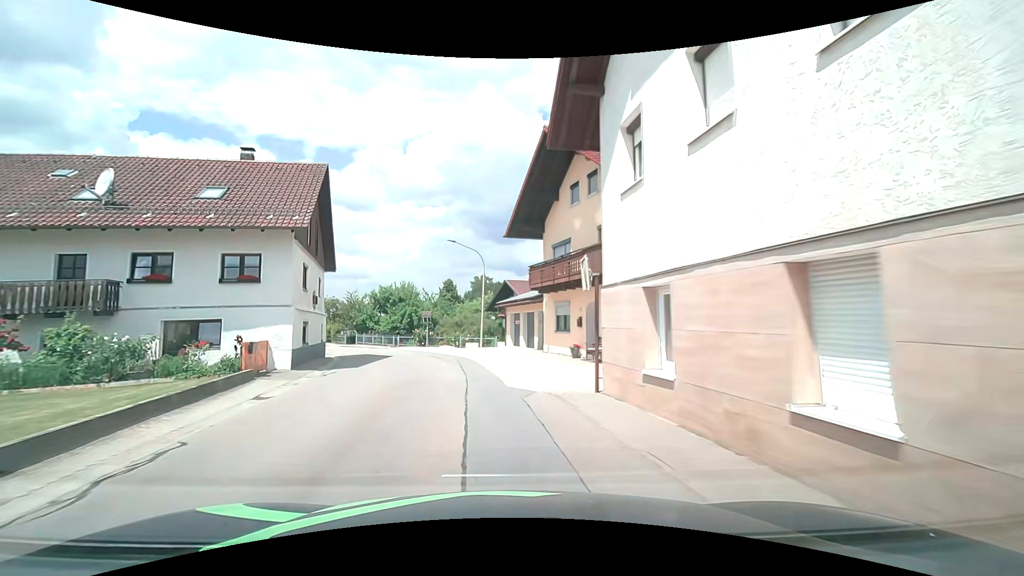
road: tertiary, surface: asphalt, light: Day
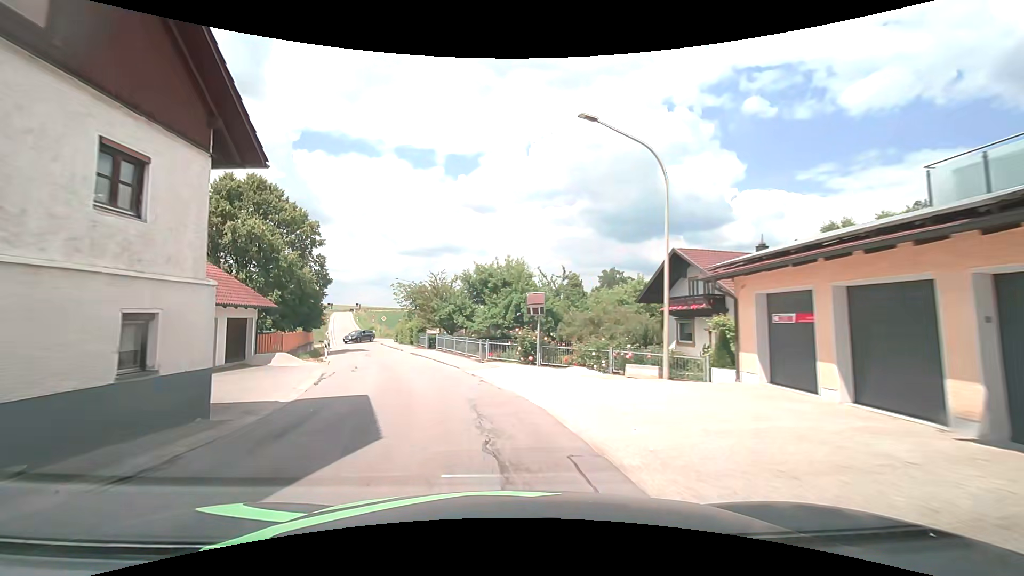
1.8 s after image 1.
(-2.4, +20.0) m; -14°
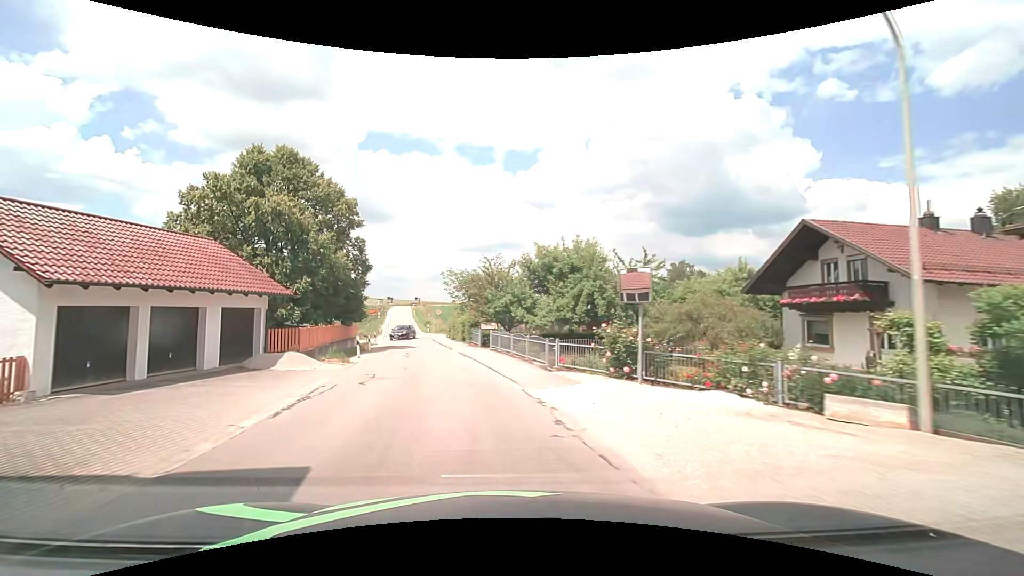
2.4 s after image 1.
(-0.3, +6.4) m; -4°
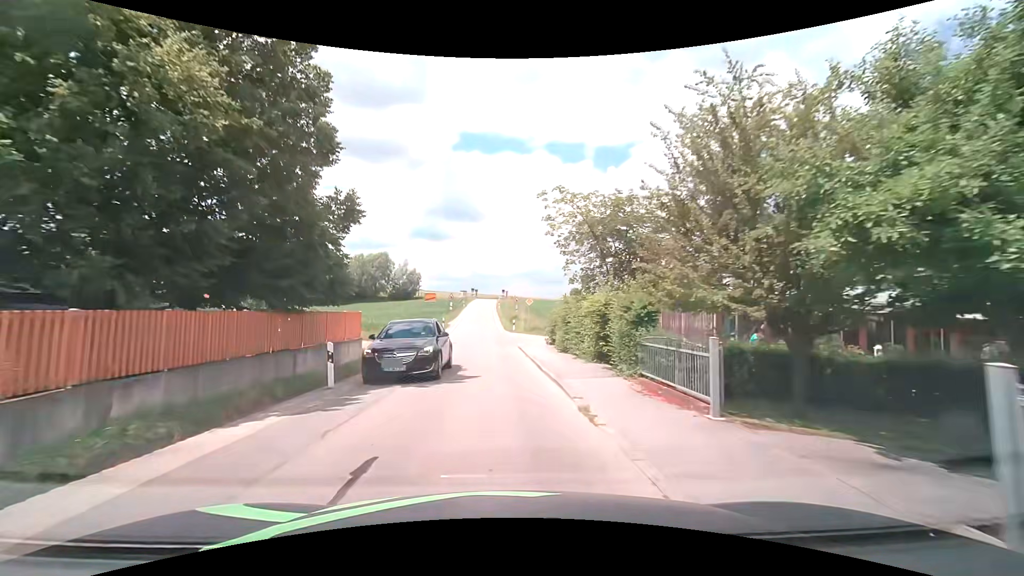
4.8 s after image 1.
(-4.0, +23.0) m; -13°
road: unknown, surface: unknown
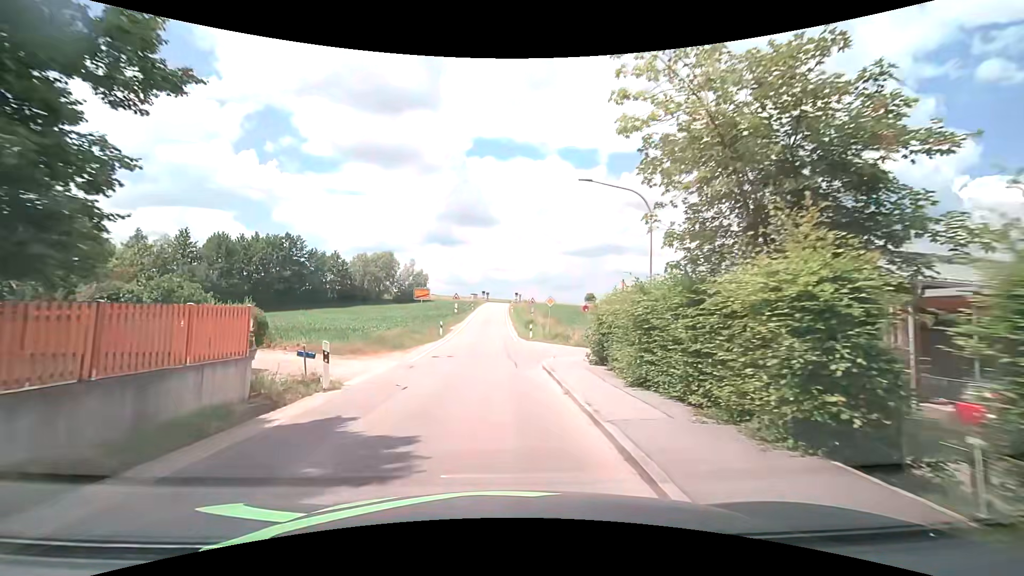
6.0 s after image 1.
(-0.1, +9.3) m; -2°
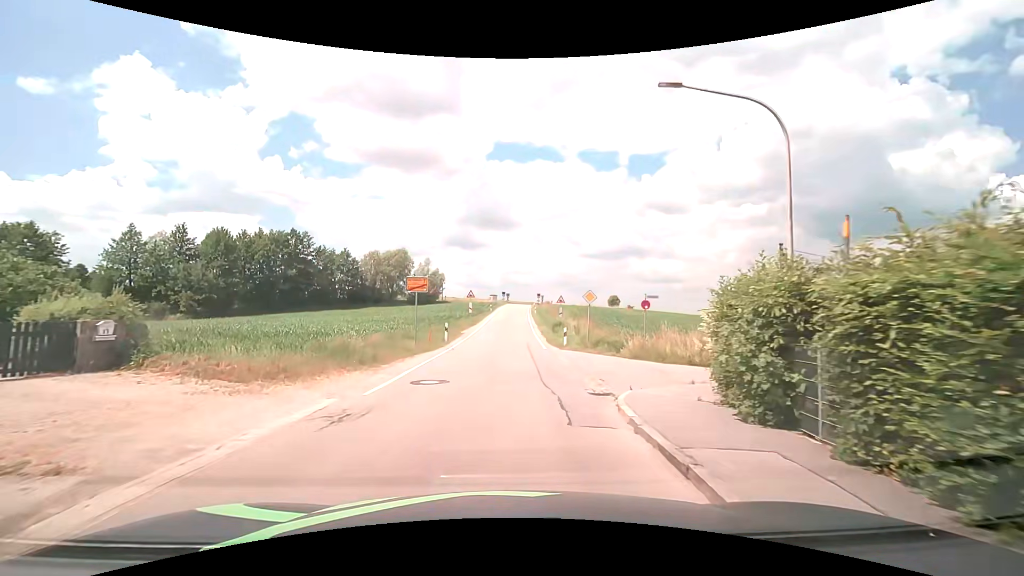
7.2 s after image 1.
(-0.2, +8.5) m; -3°
